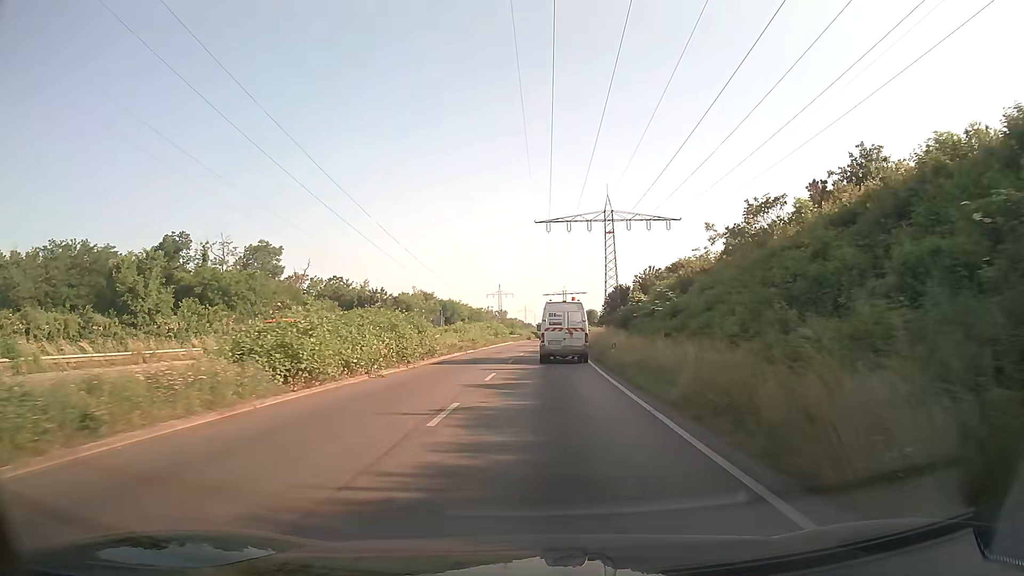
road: trunk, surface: asphalt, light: Day
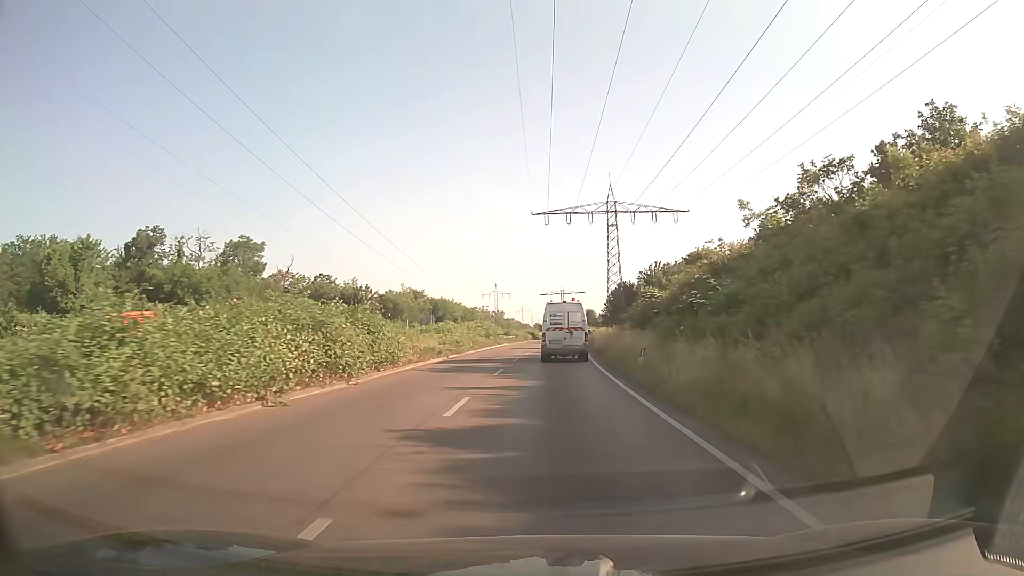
(0.0, +7.9) m; 0°
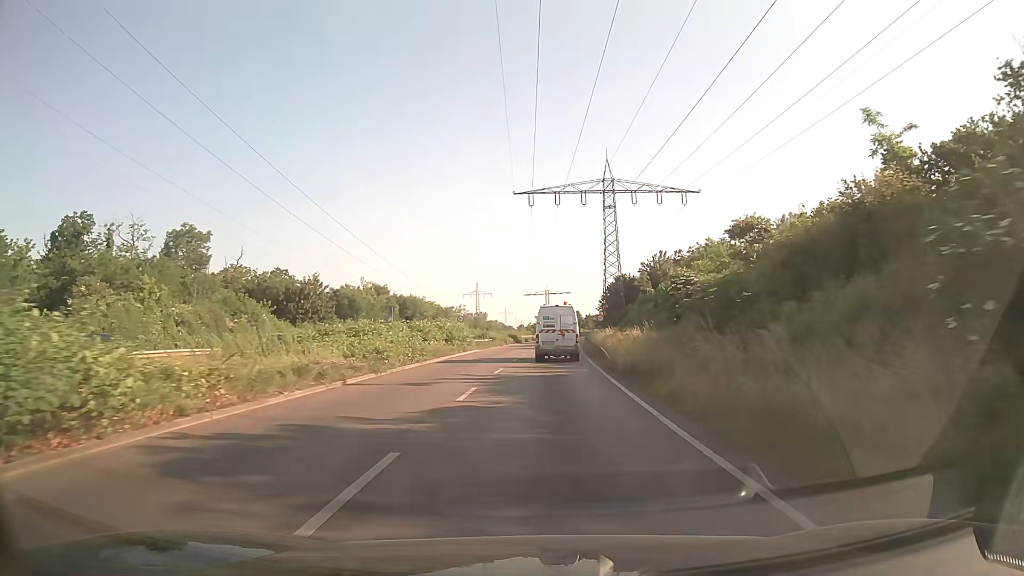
(+0.2, +16.4) m; +1°
(0, +10) (0, +20) (+1, +30) (+1, +40) (+2, +50) (+2, +60) (+3, +70) (+4, +80) (+5, +90) (+6, +100) m
